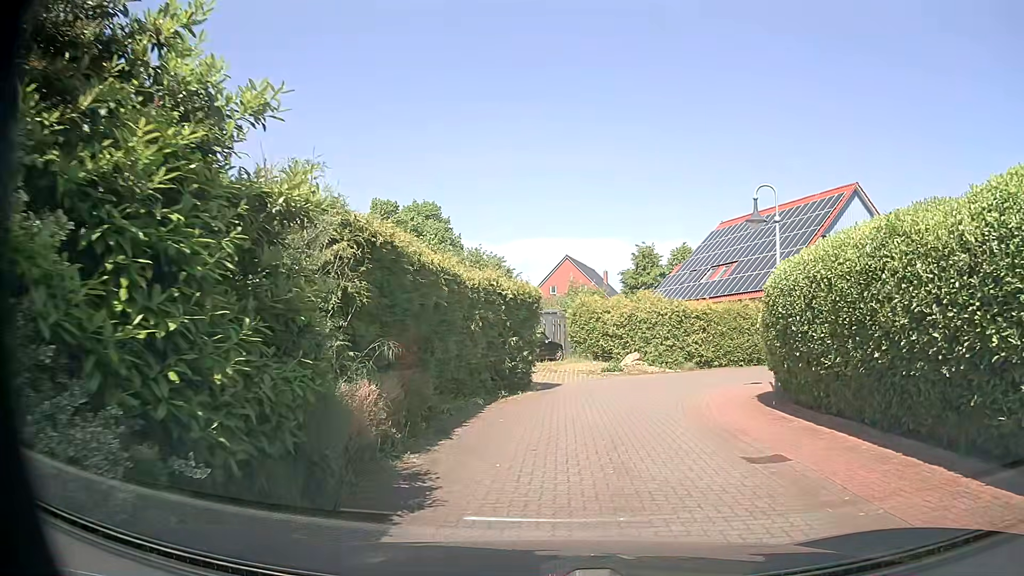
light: Day
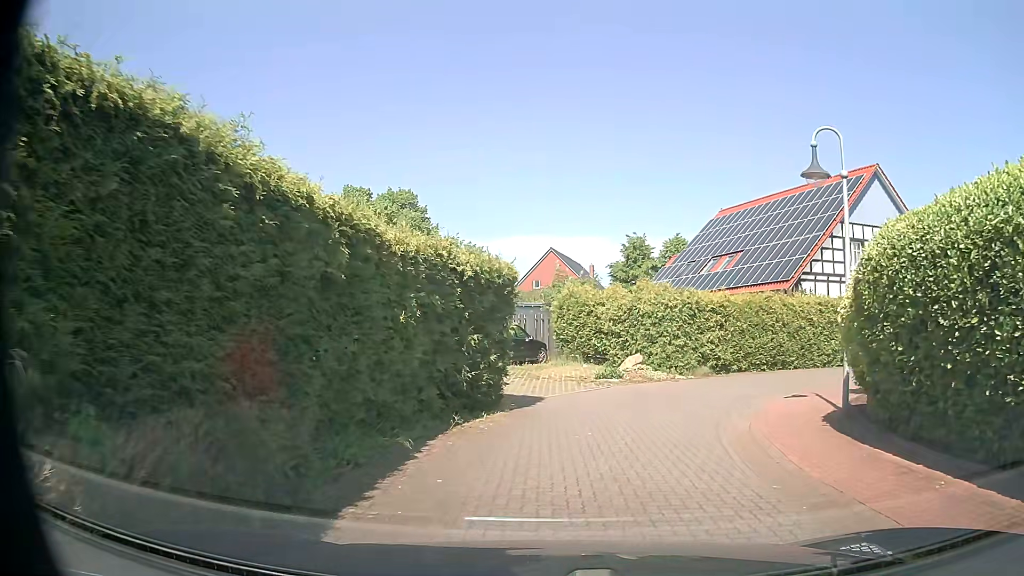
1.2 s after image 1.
(0.0, +4.6) m; +1°
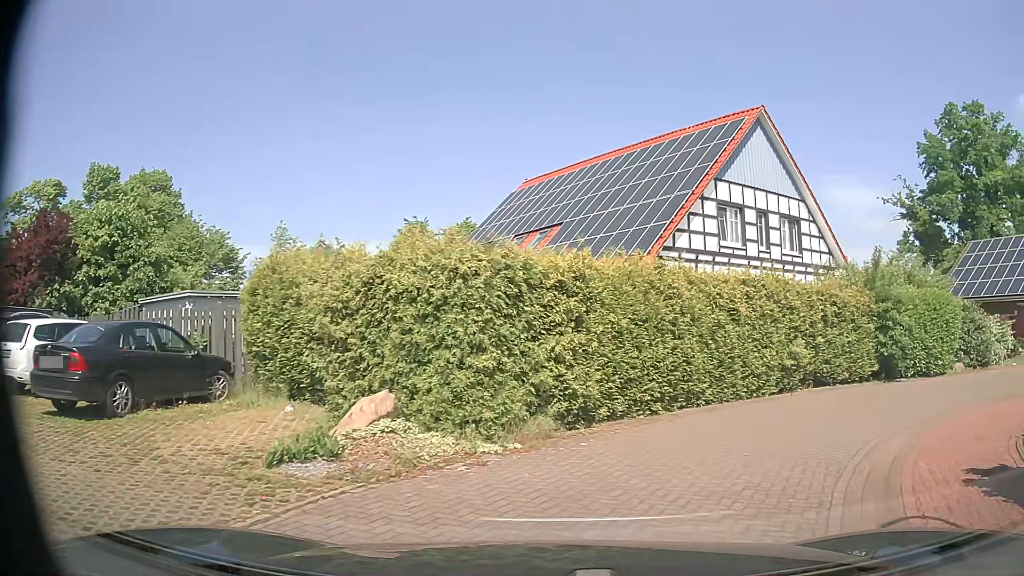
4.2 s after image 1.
(+1.1, +10.9) m; +18°
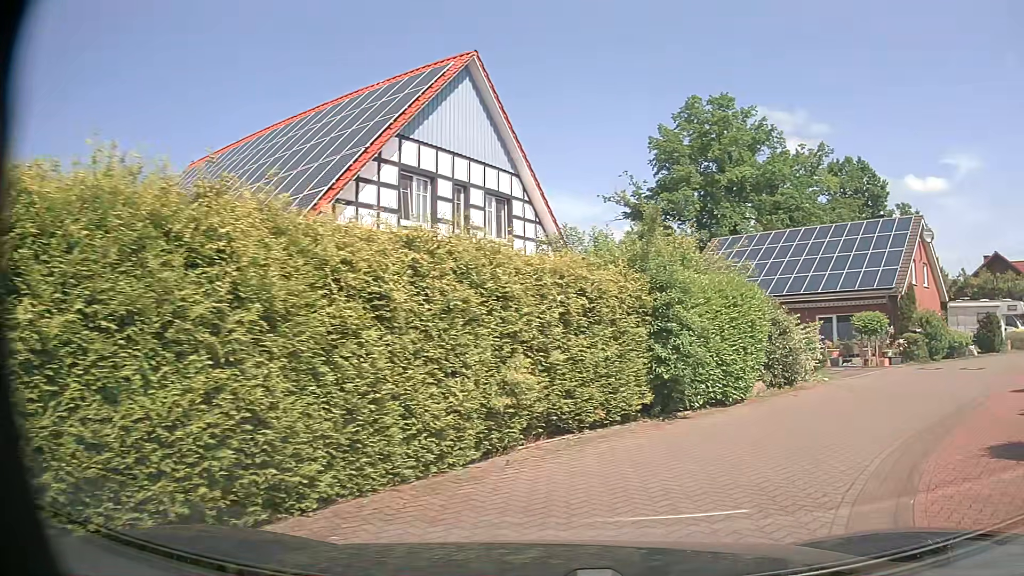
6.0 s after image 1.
(+1.2, +6.3) m; +24°
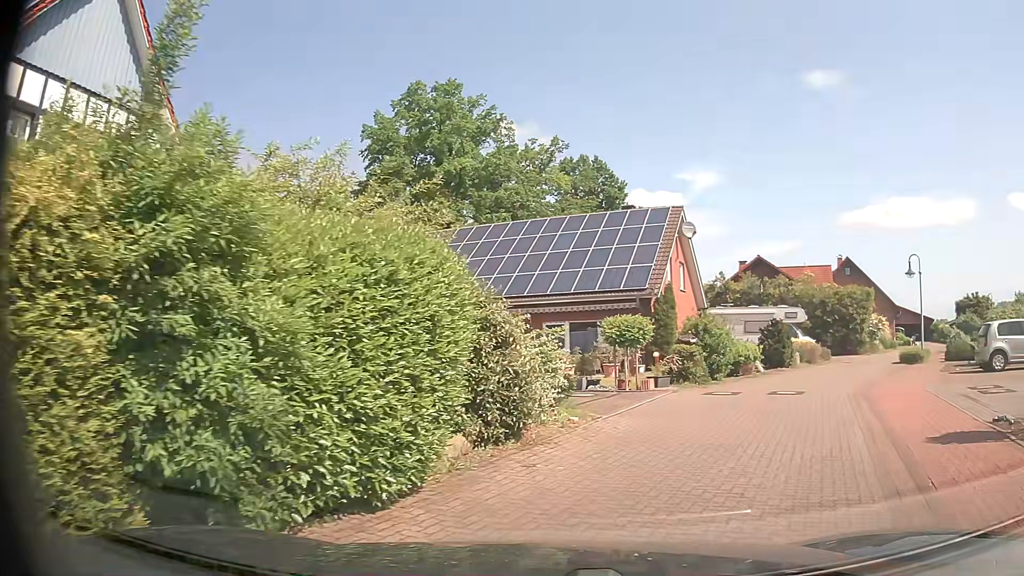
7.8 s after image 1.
(+1.5, +6.3) m; +25°
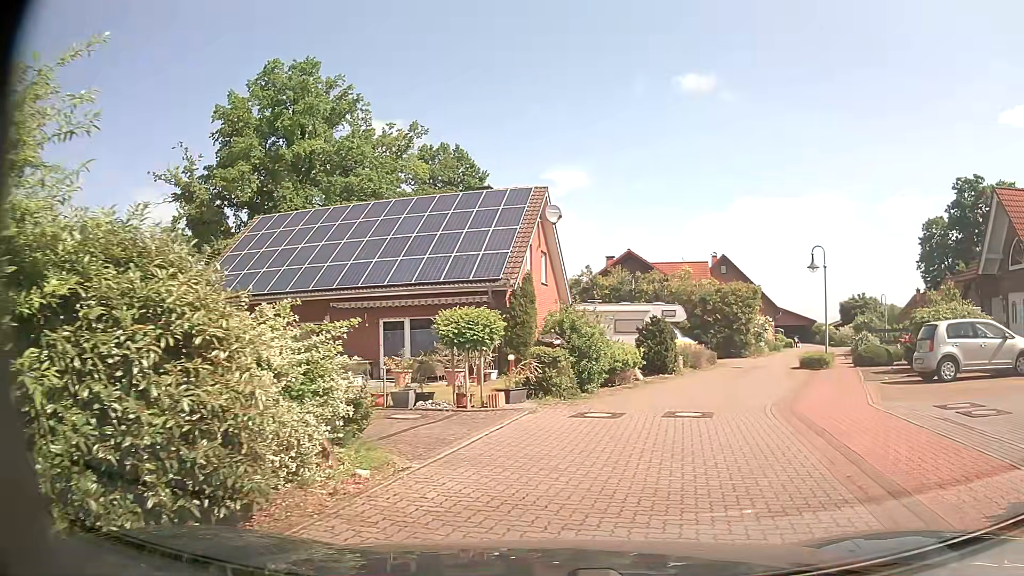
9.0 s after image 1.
(+0.4, +4.2) m; +12°
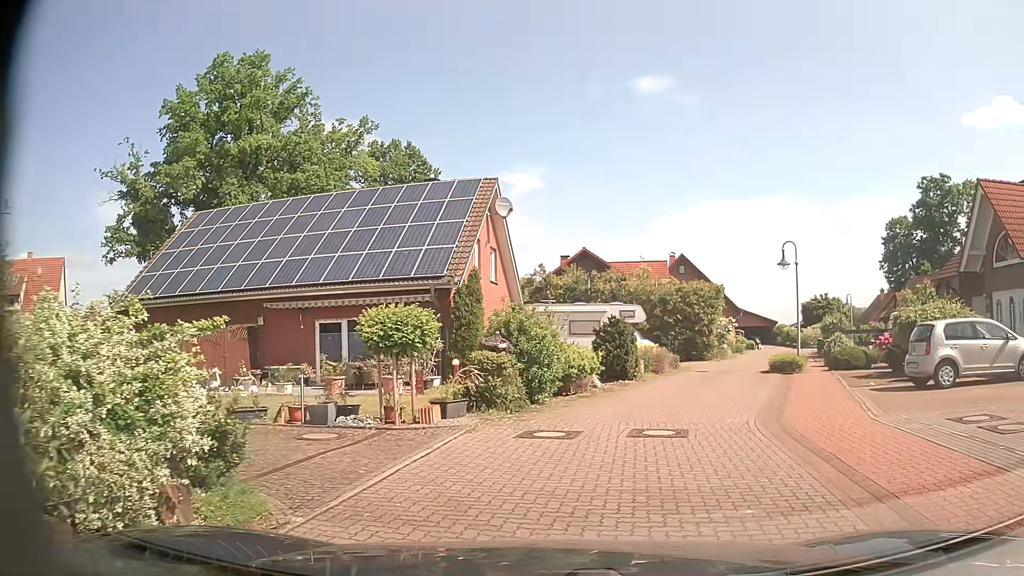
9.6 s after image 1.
(+0.1, +1.9) m; +3°
